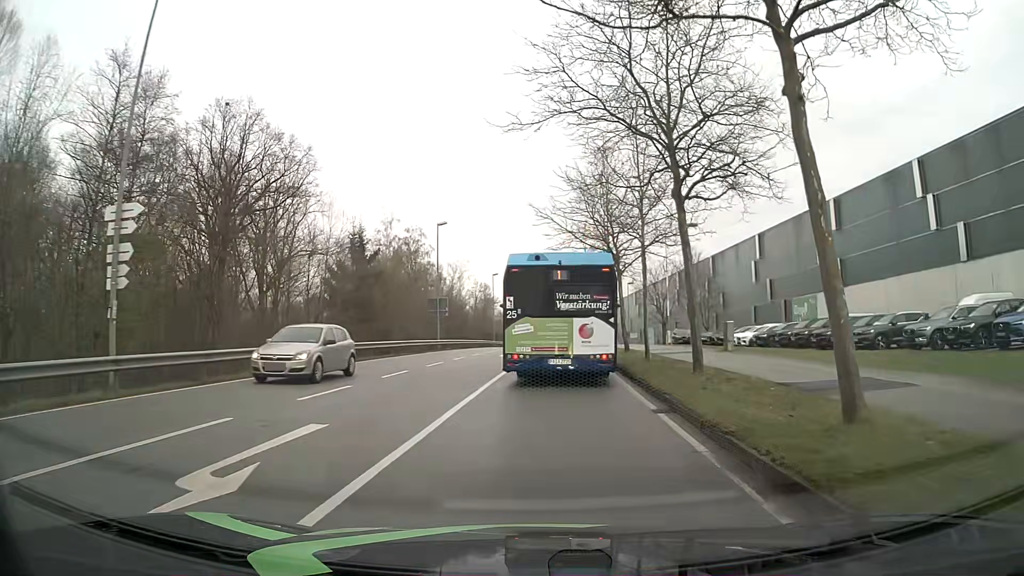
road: secondary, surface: asphalt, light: Day
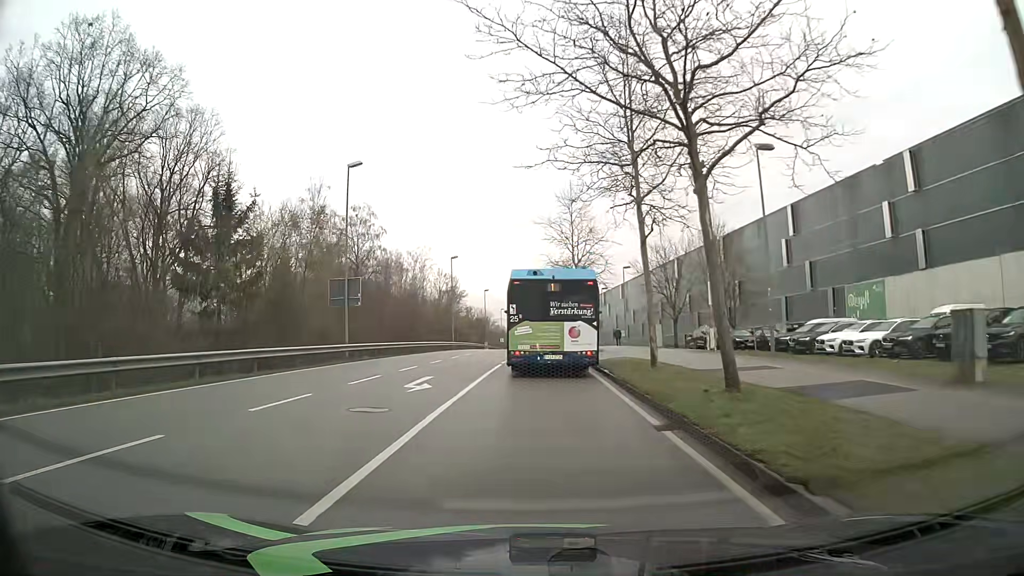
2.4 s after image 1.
(+0.7, +19.9) m; +2°
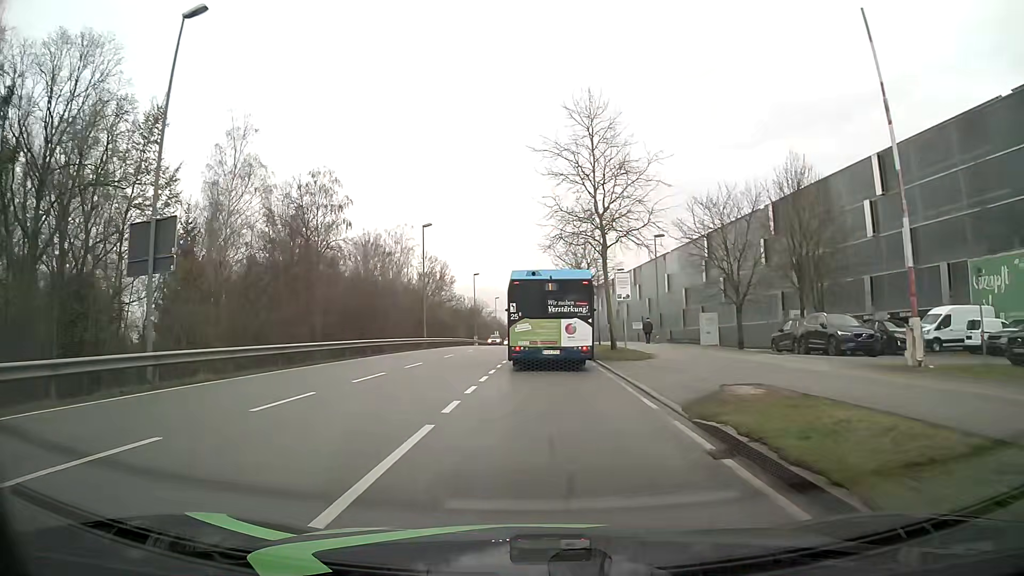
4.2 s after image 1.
(-0.1, +18.7) m; 0°
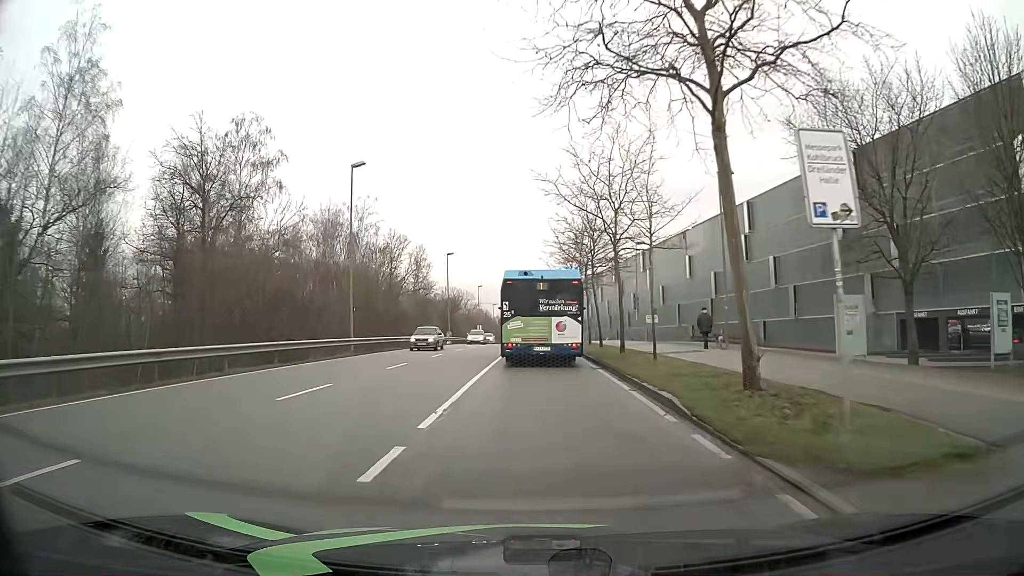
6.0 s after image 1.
(0.0, +20.0) m; 0°
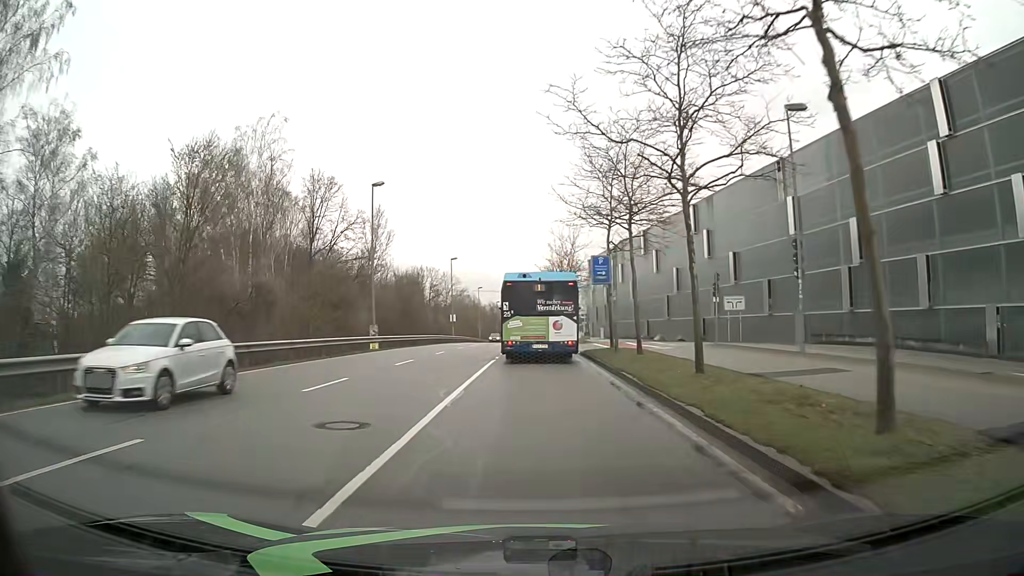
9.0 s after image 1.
(0.0, +34.7) m; 0°
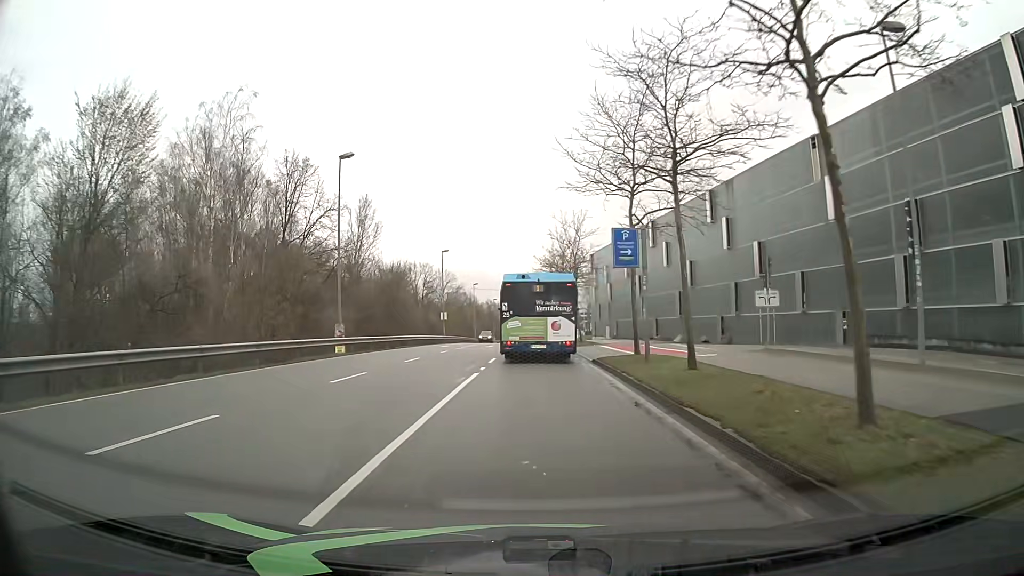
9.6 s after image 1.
(0.0, +7.1) m; 0°
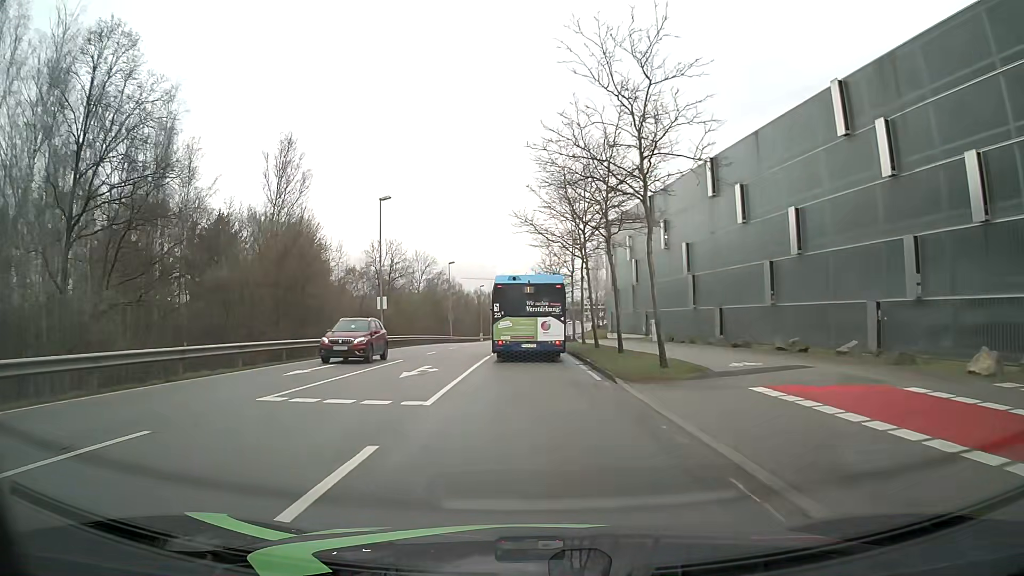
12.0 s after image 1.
(0.0, +28.8) m; 0°
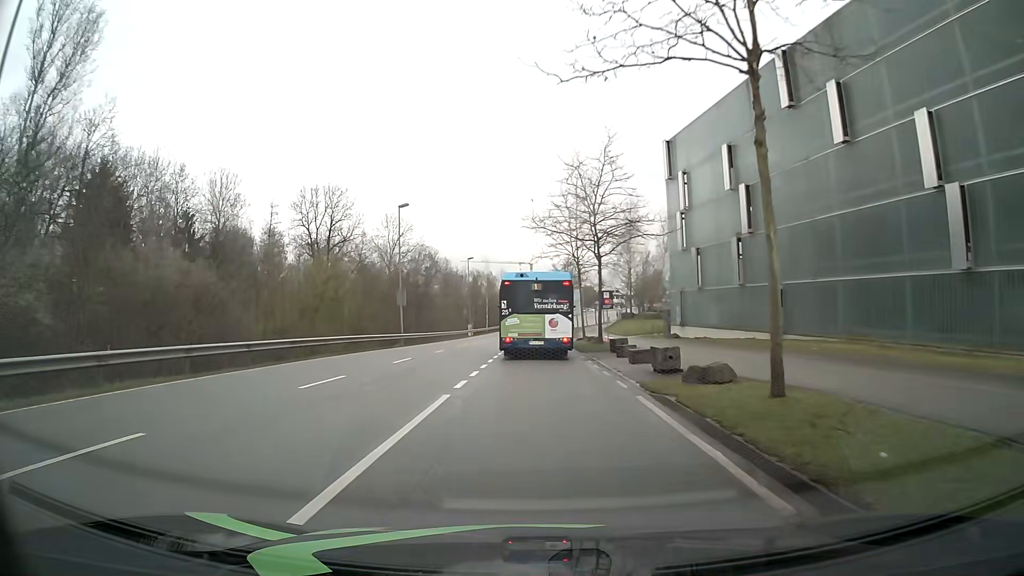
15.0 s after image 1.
(-0.5, +36.5) m; -1°
(0, +10) (0, +20) (0, +30) (0, +40) (0, +50) (0, +60) (0, +70) (+1, +80) (+1, +90) (+2, +100) m
